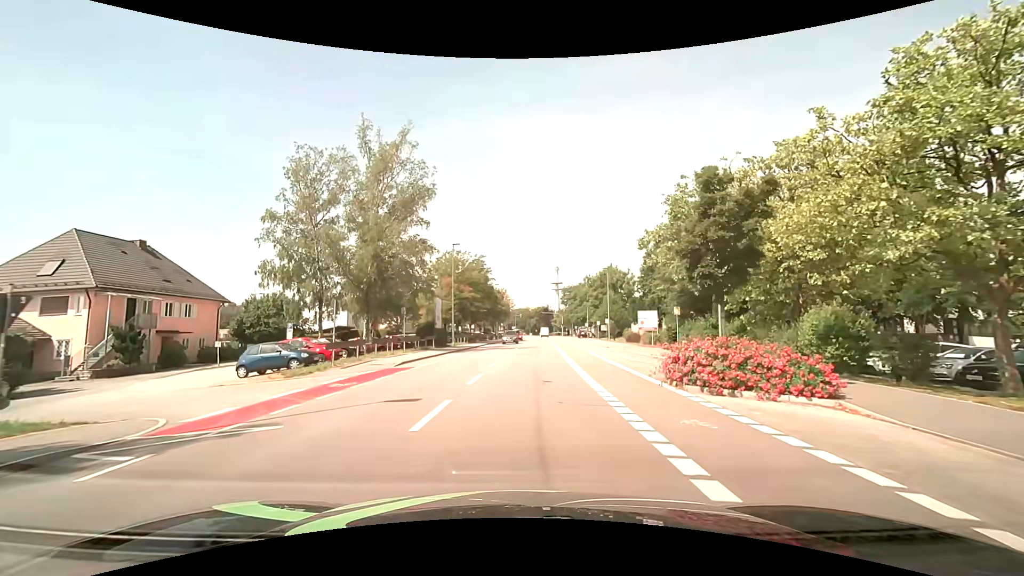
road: tertiary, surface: asphalt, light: Day
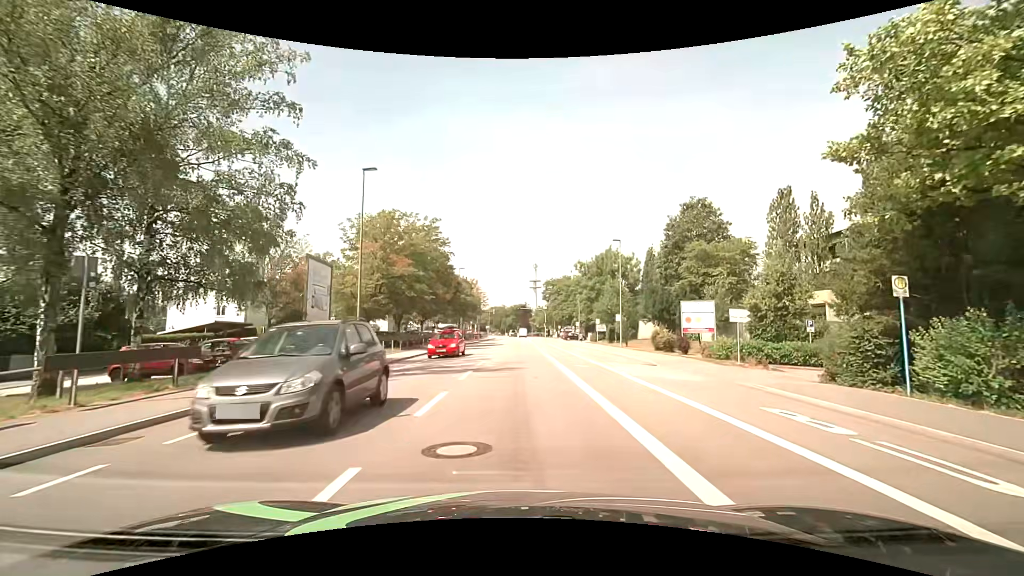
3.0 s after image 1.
(+0.5, +23.0) m; +2°
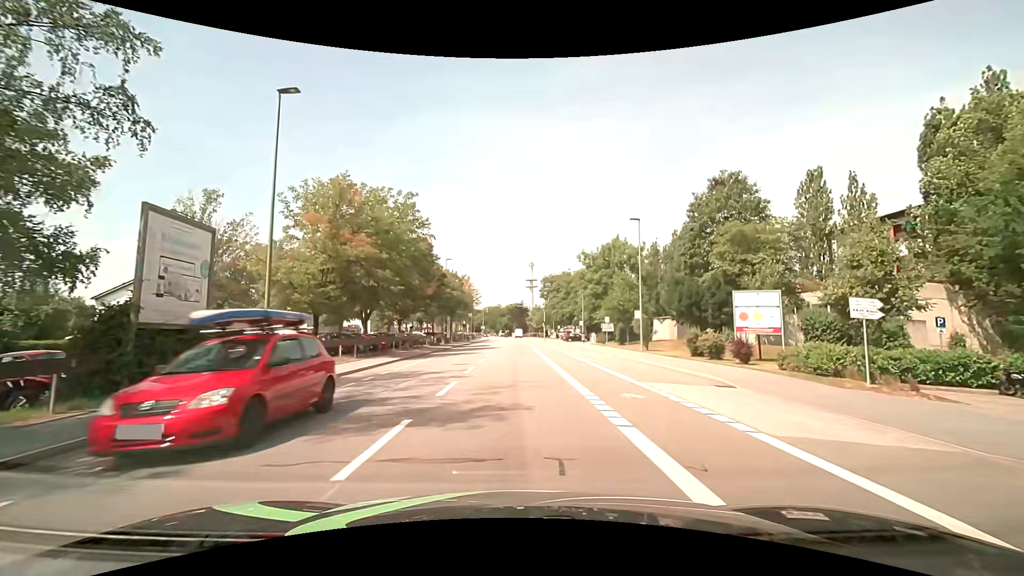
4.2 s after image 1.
(+0.1, +9.2) m; +1°
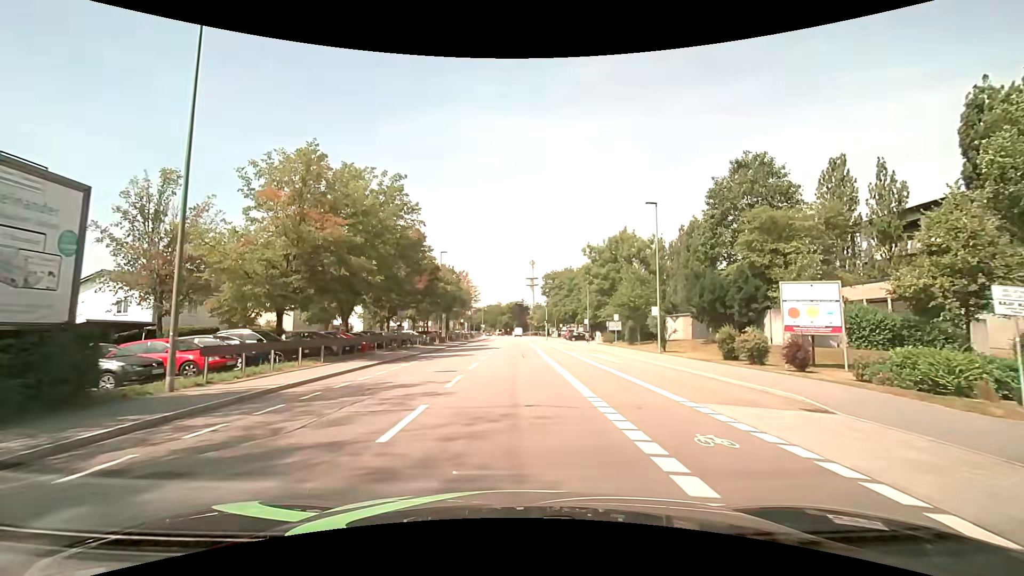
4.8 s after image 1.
(0.0, +4.6) m; 0°
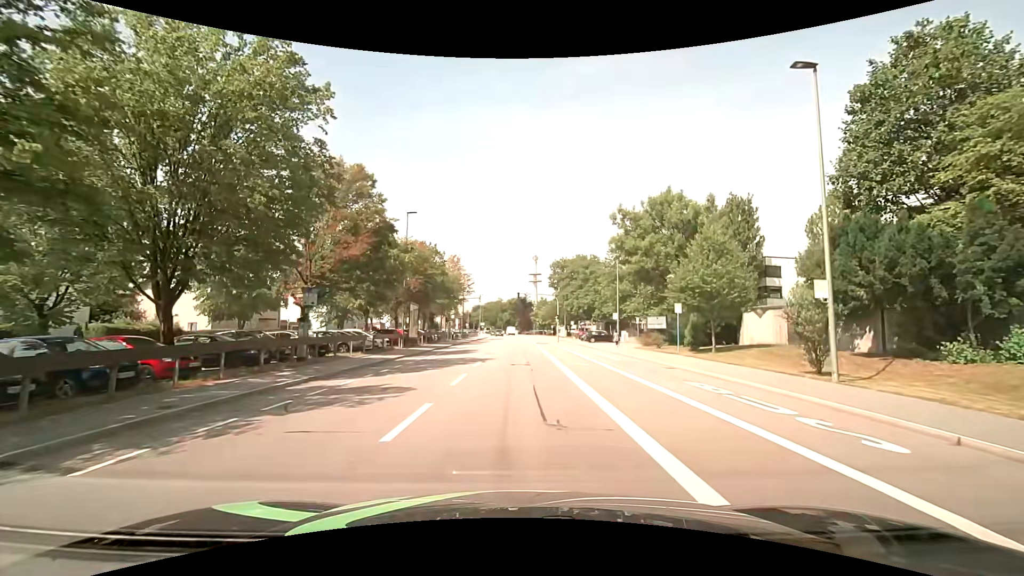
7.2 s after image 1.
(0.0, +18.0) m; 0°
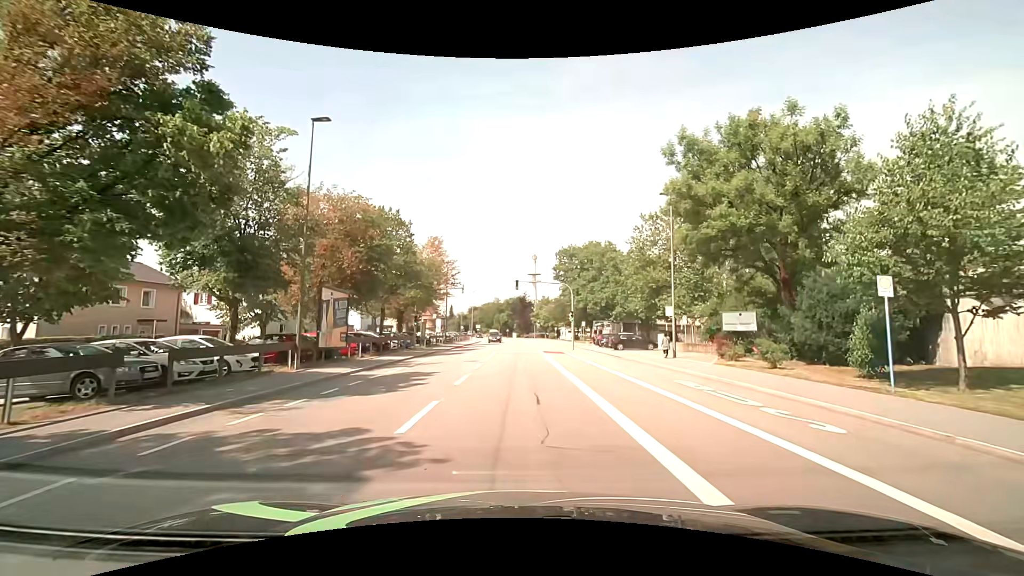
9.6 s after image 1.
(0.0, +17.2) m; -1°
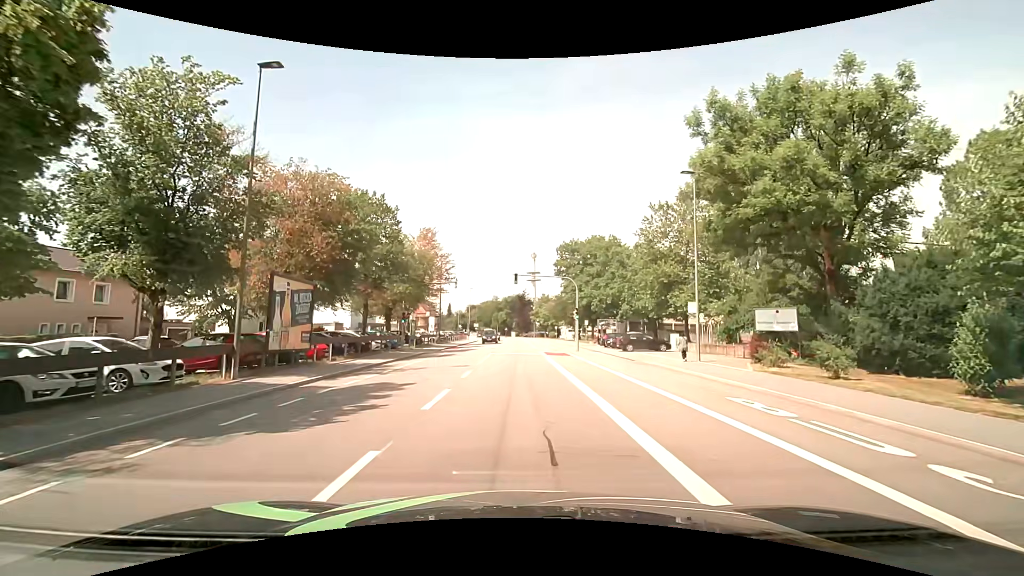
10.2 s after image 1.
(0.0, +4.2) m; +1°
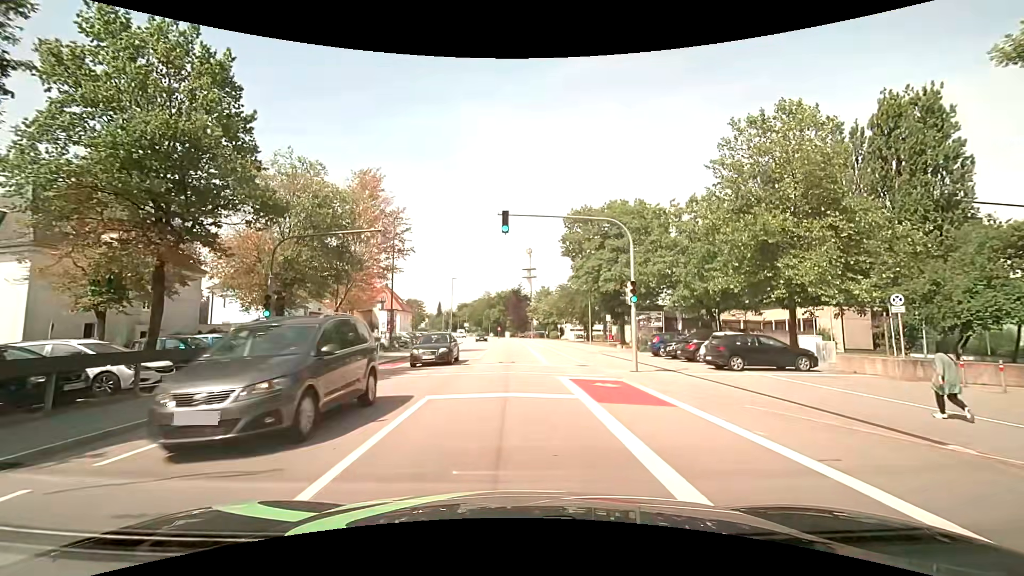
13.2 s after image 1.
(+0.2, +20.2) m; +1°
(0, +10) (0, +20) (0, +30) (0, +40) (0, +50) (0, +60) (-1, +70) (-1, +80) (-1, +90) (-2, +100) m
